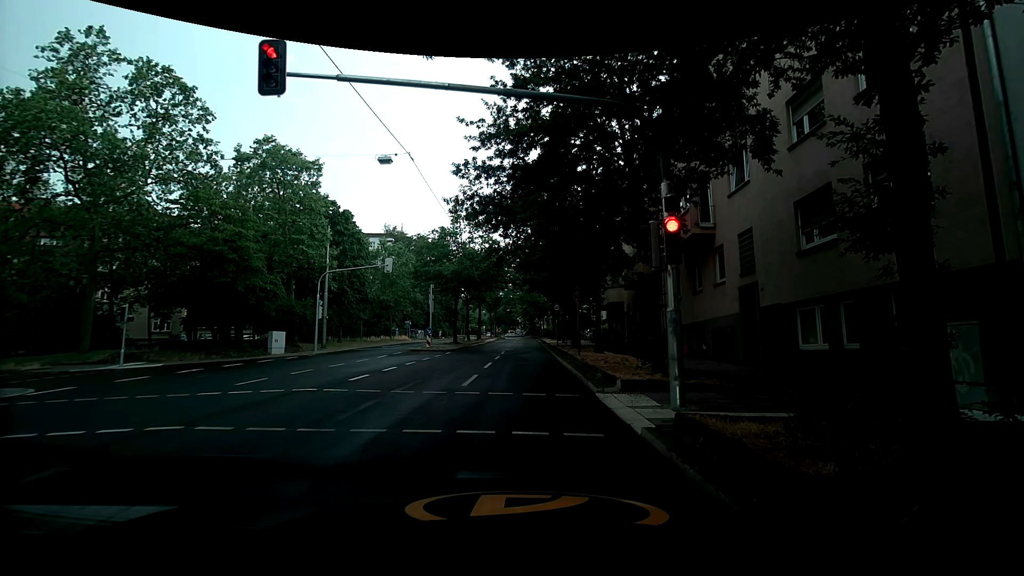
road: secondary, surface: asphalt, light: Day
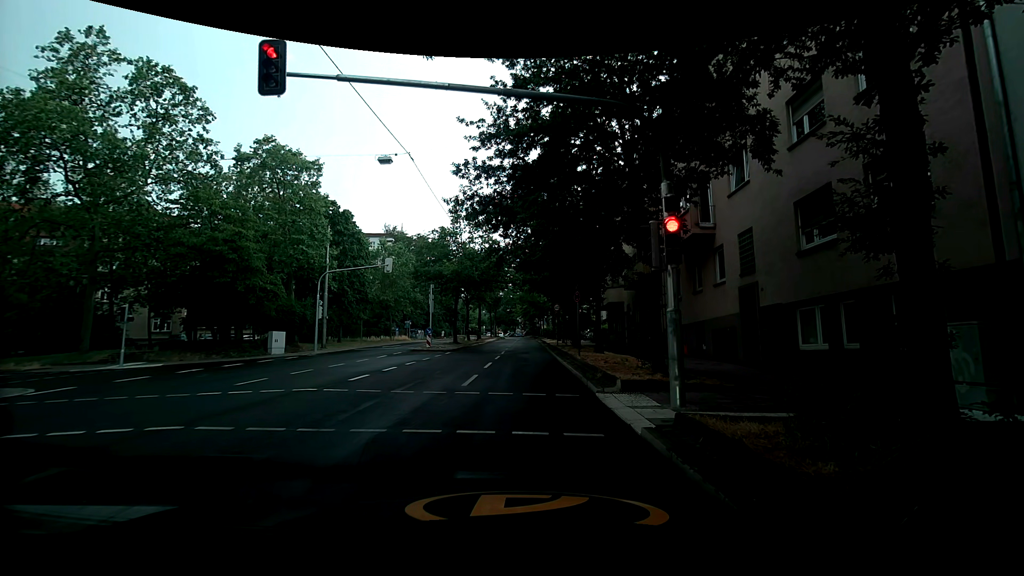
(0.0, 0.0) m; 0°
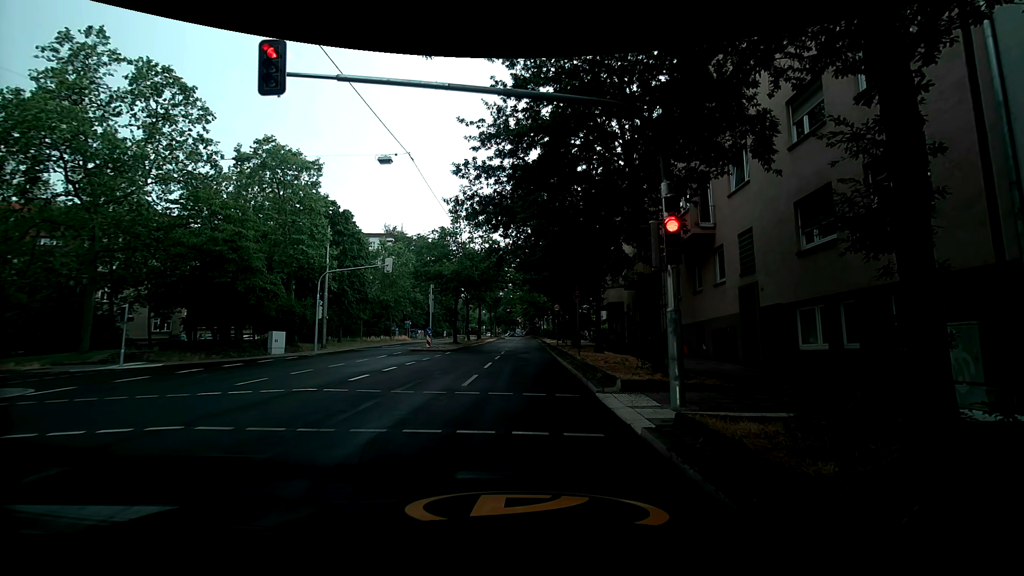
(0.0, 0.0) m; 0°
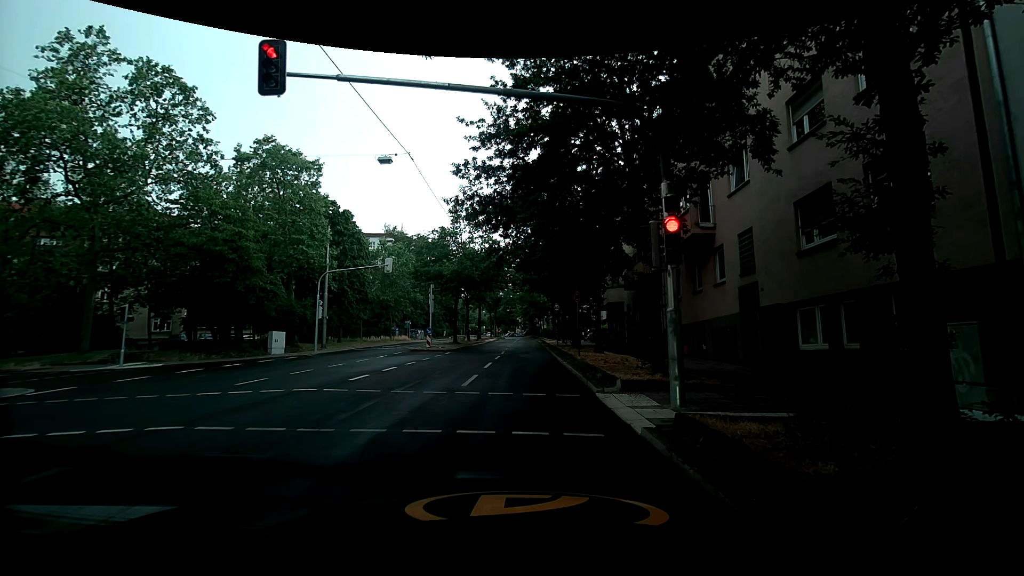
(0.0, 0.0) m; 0°
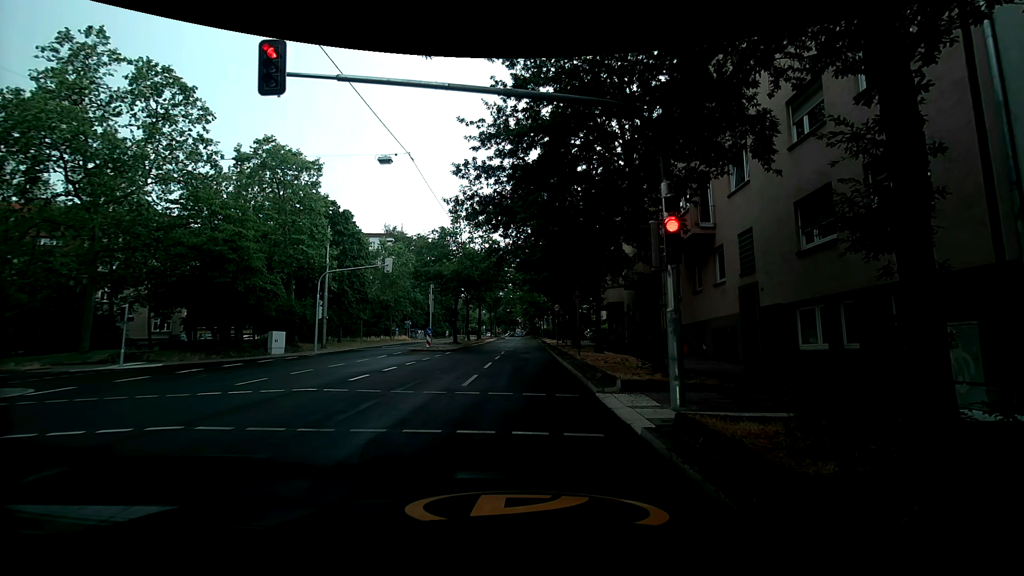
(0.0, 0.0) m; 0°
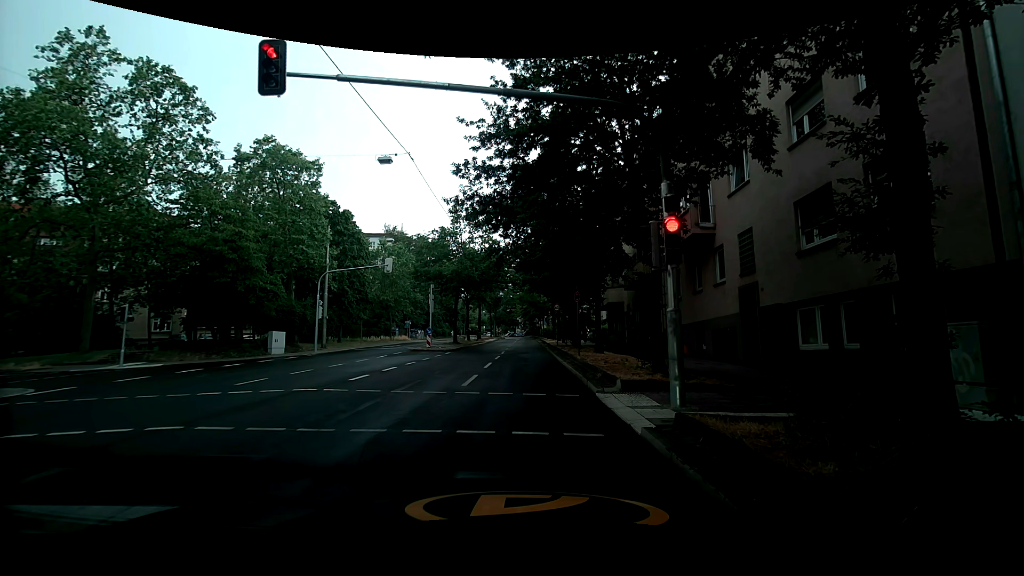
(0.0, 0.0) m; 0°
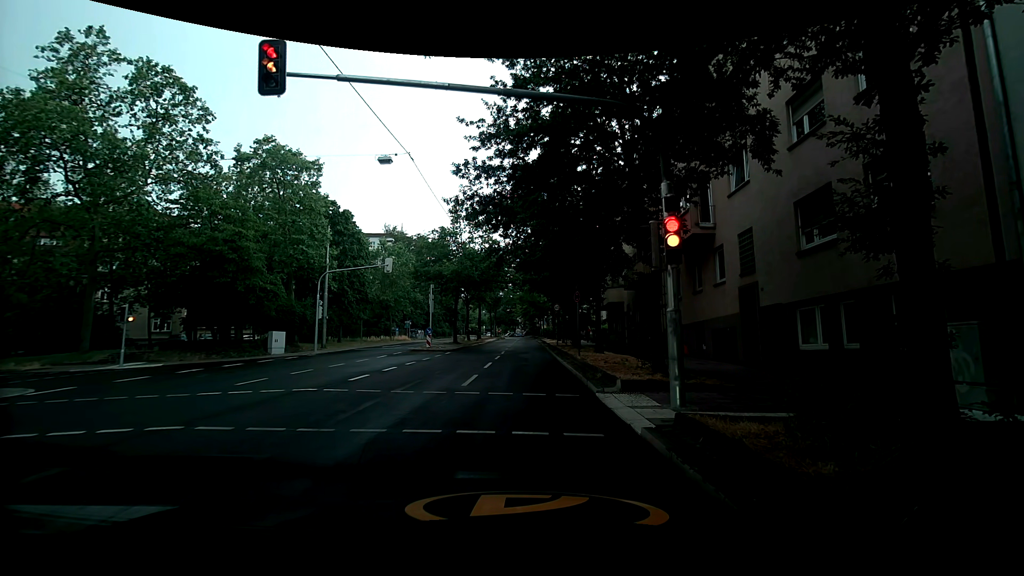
(0.0, 0.0) m; 0°
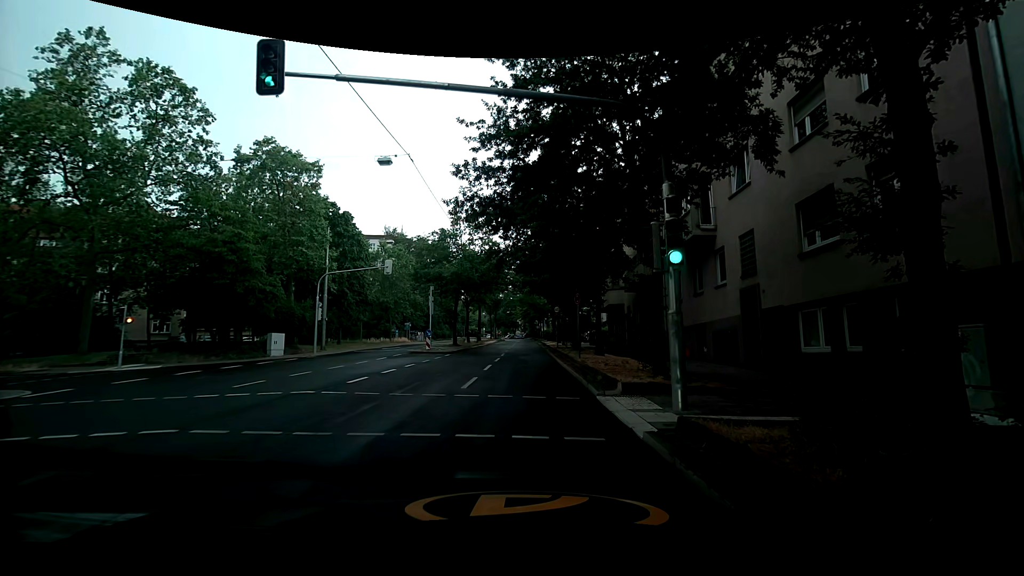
(0.0, +0.1) m; 0°
